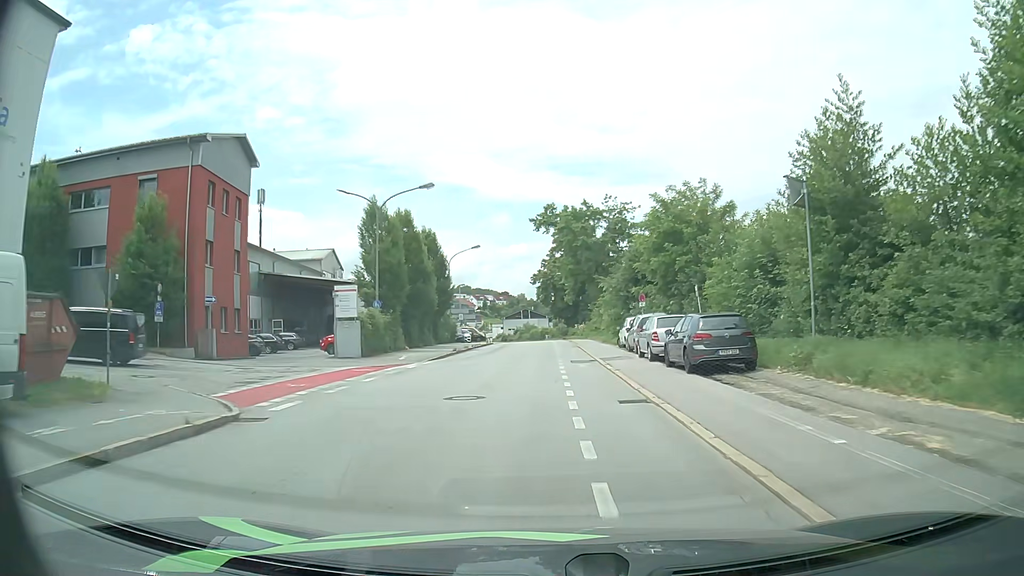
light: Day
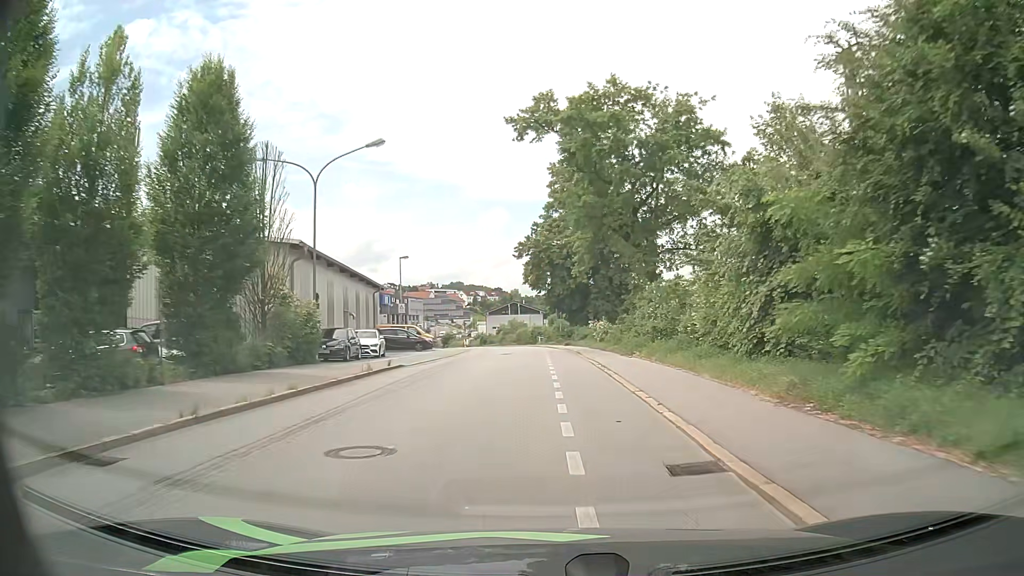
(+0.1, +35.4) m; 0°
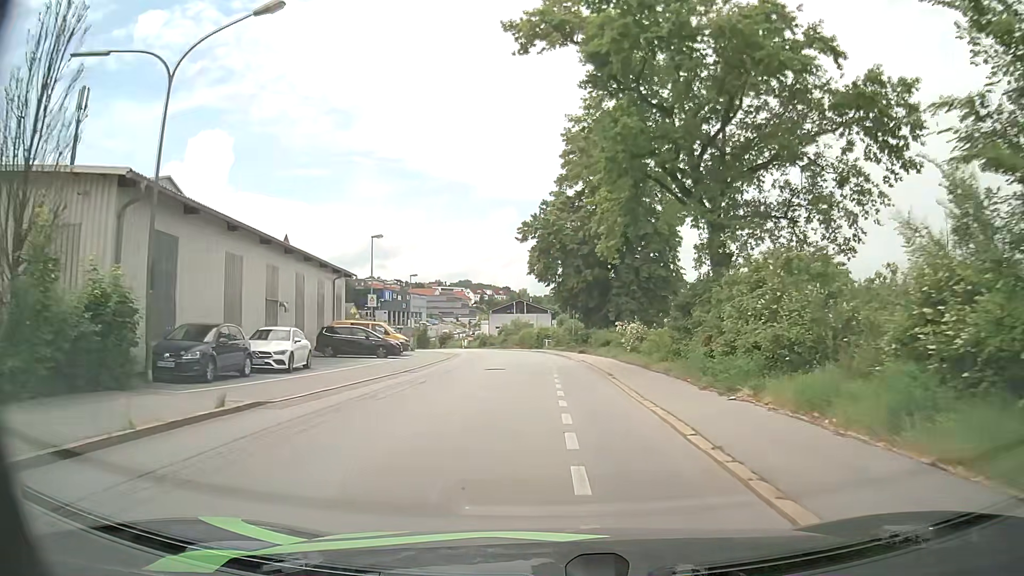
(-0.1, +12.7) m; 0°
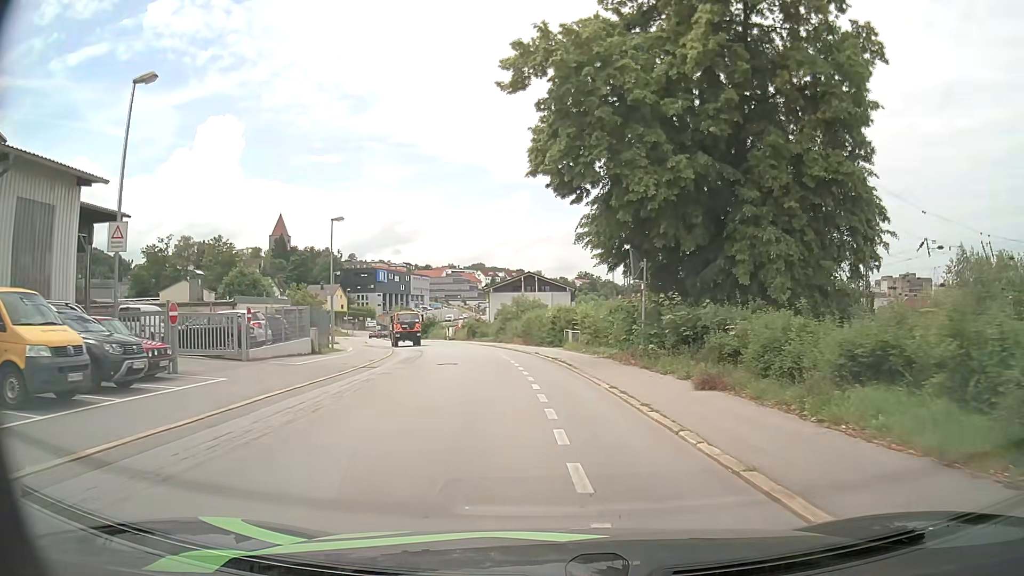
(-0.5, +30.6) m; -1°
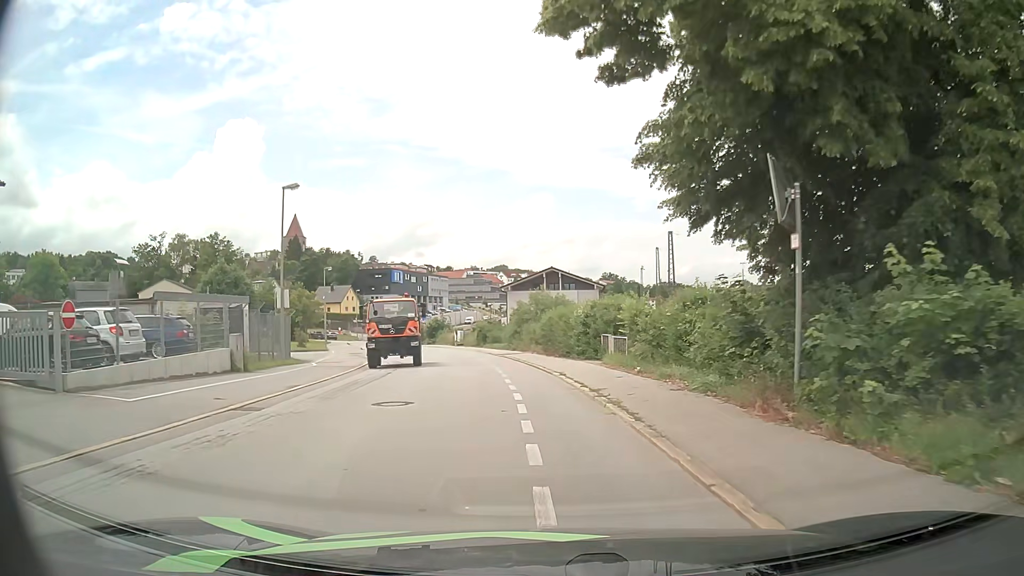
(-0.1, +11.2) m; -2°
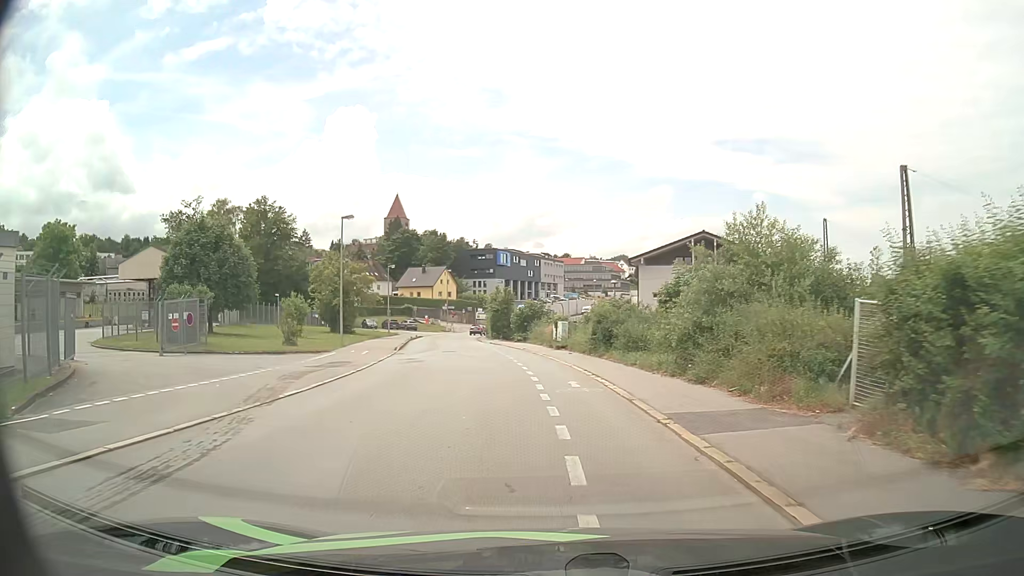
(-2.3, +27.2) m; -10°
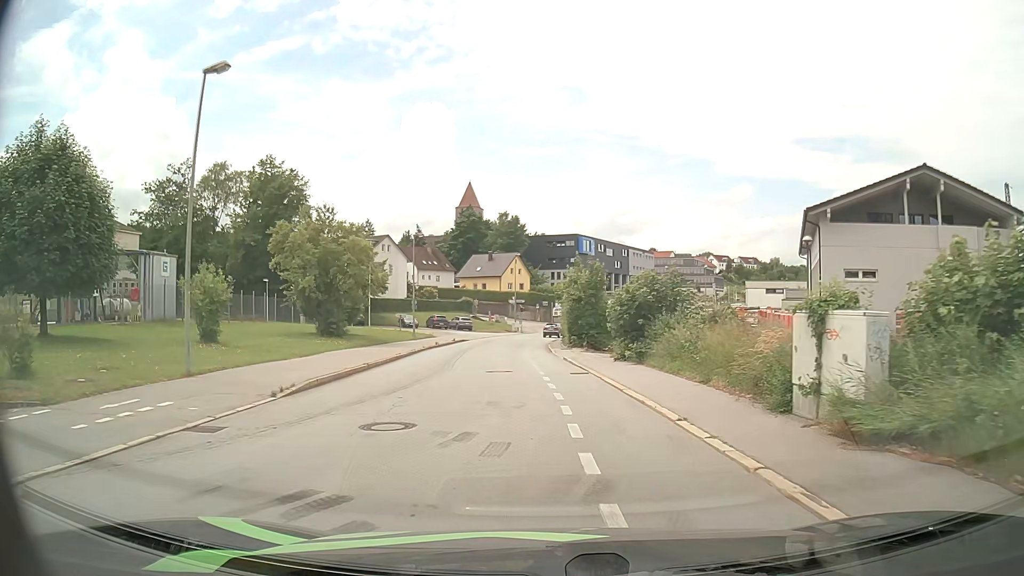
(-1.8, +26.1) m; -7°
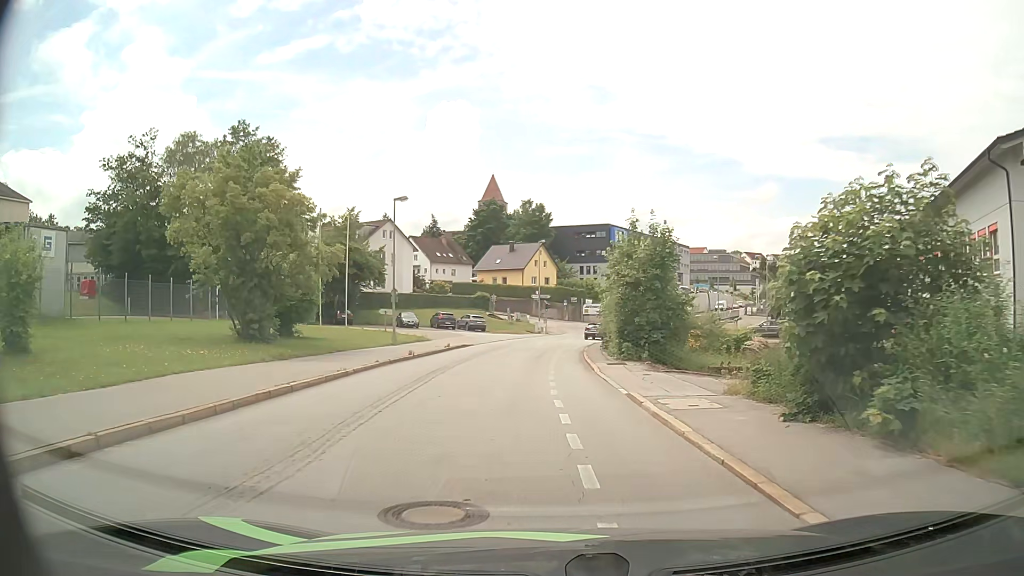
(-0.4, +14.7) m; -3°
(0, +10) (0, +20) (0, +30) (0, +40) (+2, +50) (+4, +60) (+7, +69) (+10, +79) (+8, +88) (0, +94) m
